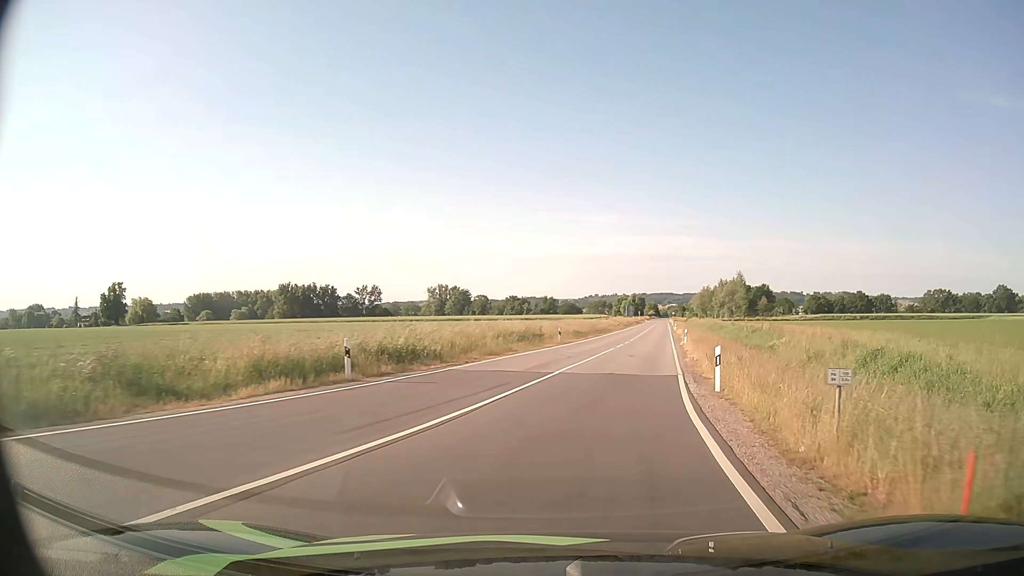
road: tertiary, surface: asphalt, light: Day
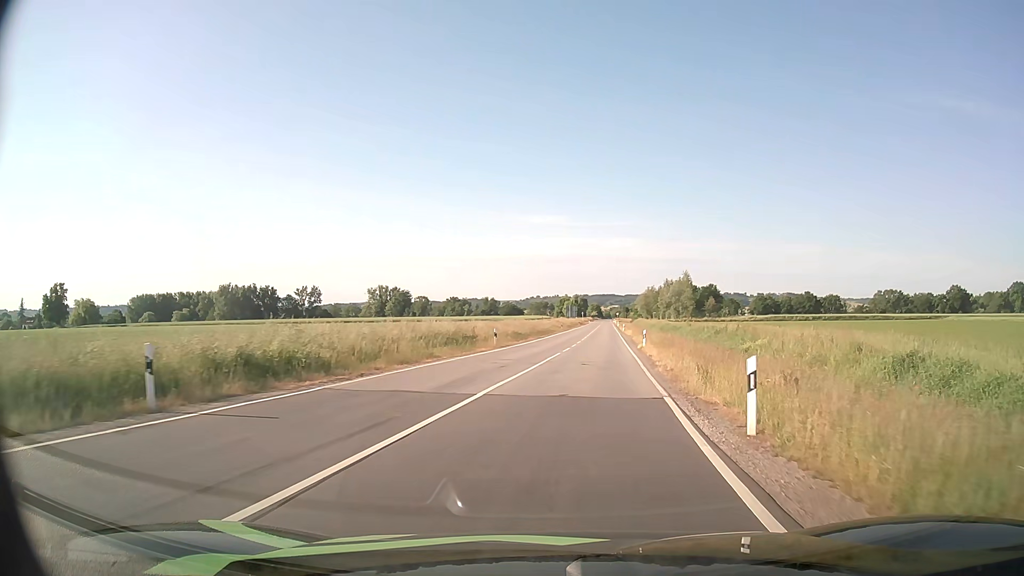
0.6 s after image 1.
(+0.3, +6.7) m; +5°
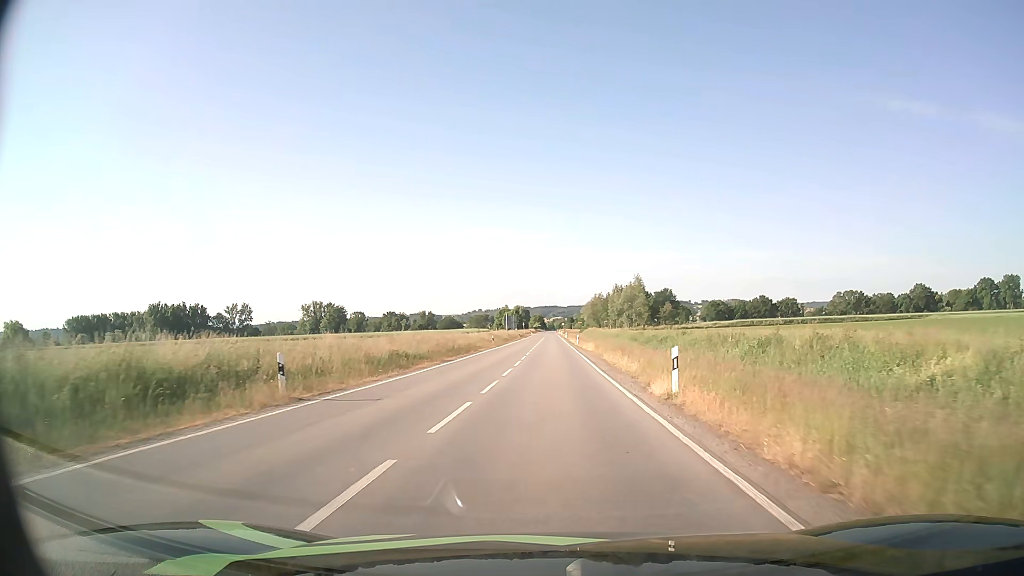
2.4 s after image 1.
(+1.5, +23.7) m; +5°
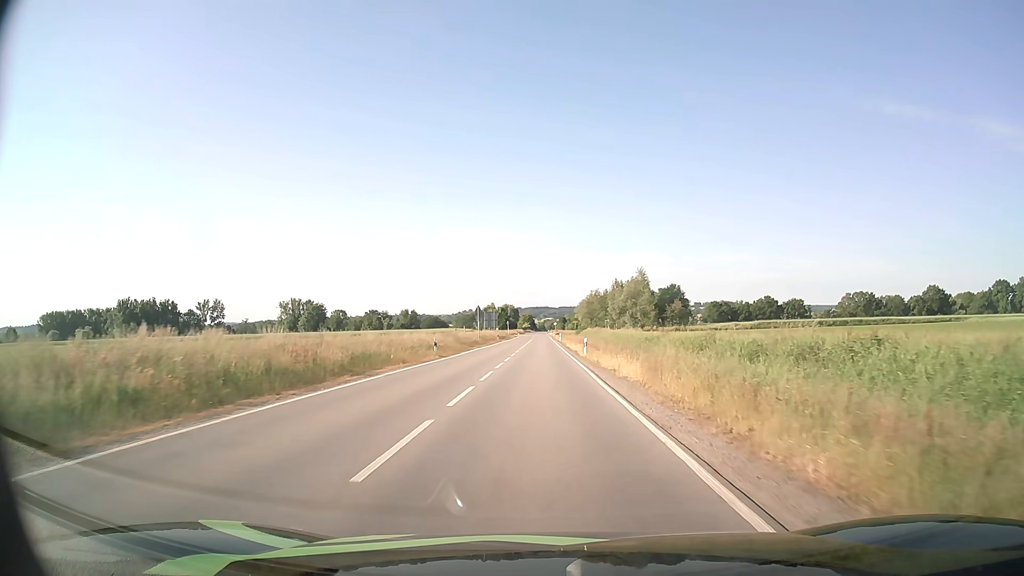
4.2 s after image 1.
(+0.3, +28.1) m; +1°
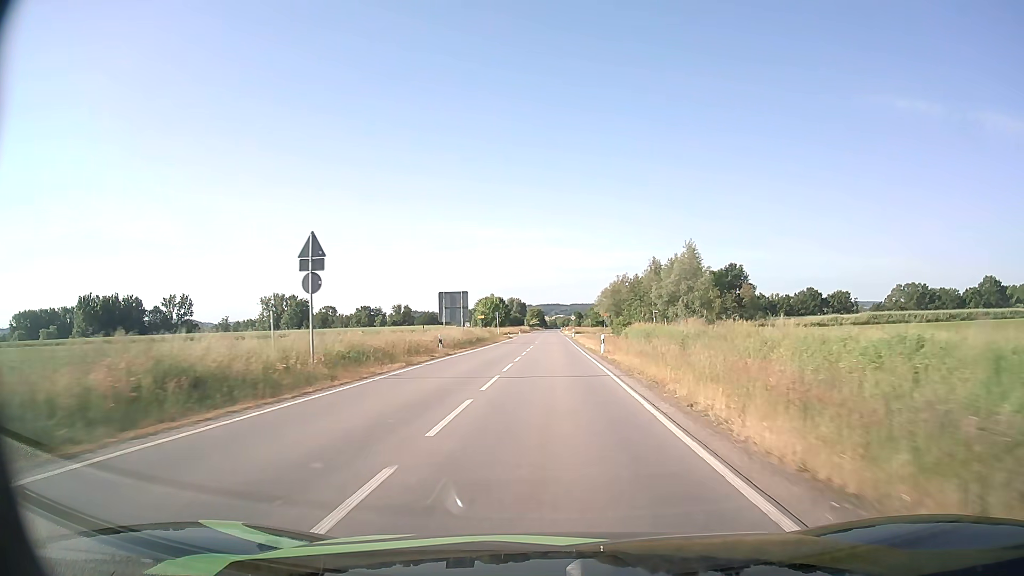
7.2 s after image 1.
(-0.6, +53.2) m; -1°
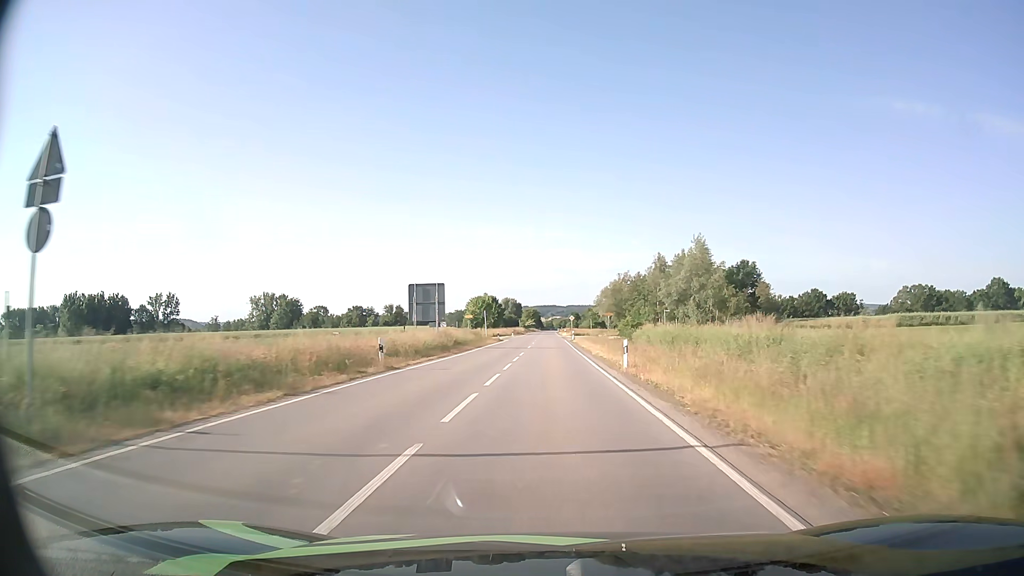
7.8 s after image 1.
(0.0, +11.2) m; 0°
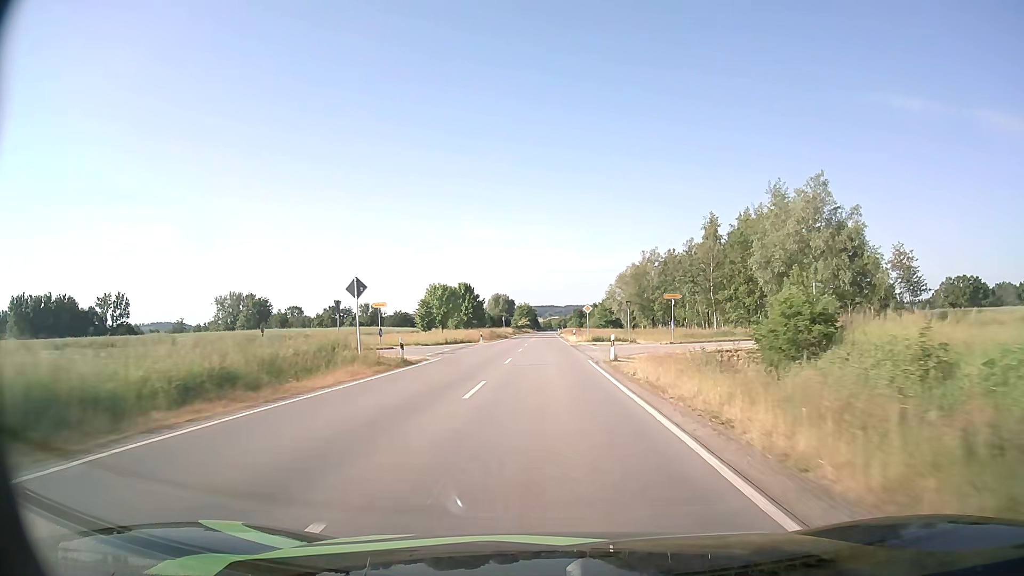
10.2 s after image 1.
(+0.2, +46.6) m; 0°
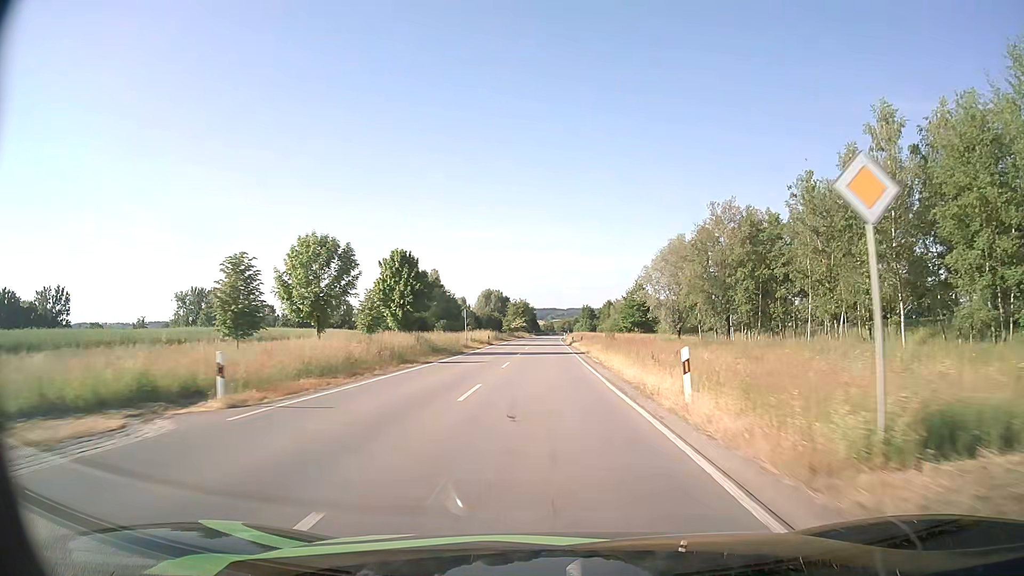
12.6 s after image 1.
(-0.1, +48.7) m; 0°
(0, +10) (0, +20) (0, +30) (0, +40) (0, +50) (0, +60) (0, +70) (0, +80) (0, +90) (0, +100) m
